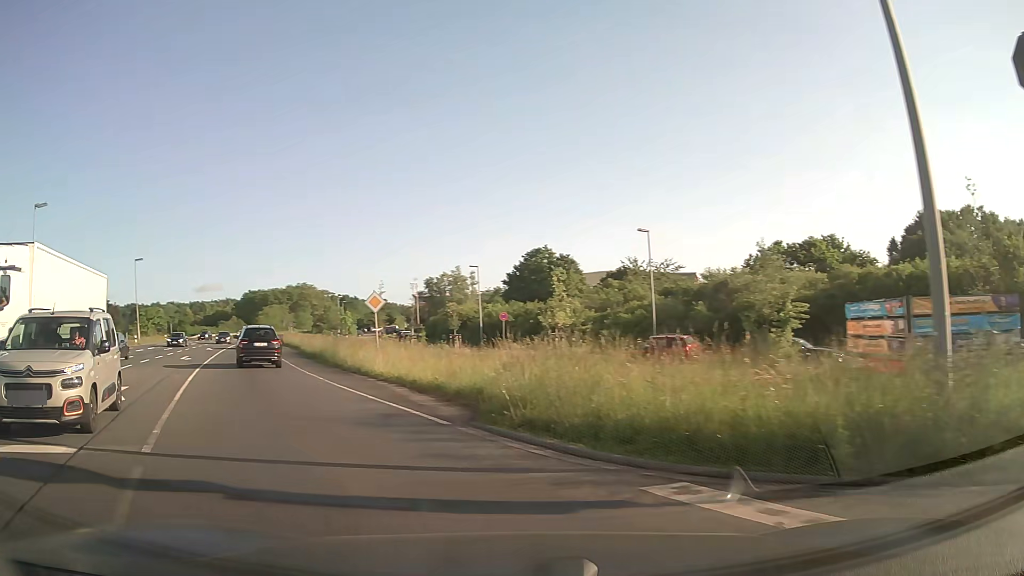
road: primary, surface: asphalt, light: Day
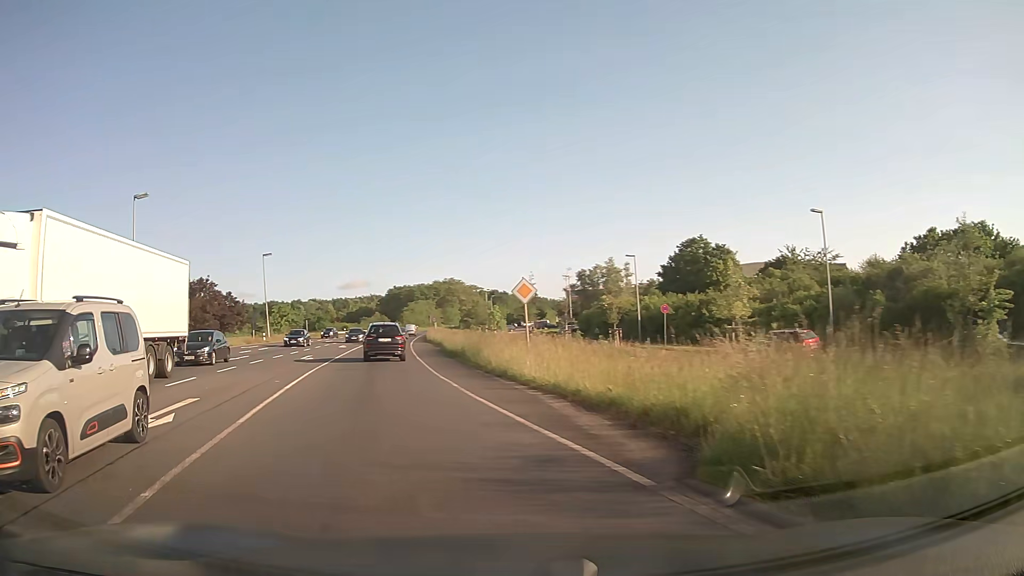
(-0.4, +4.3) m; -10°
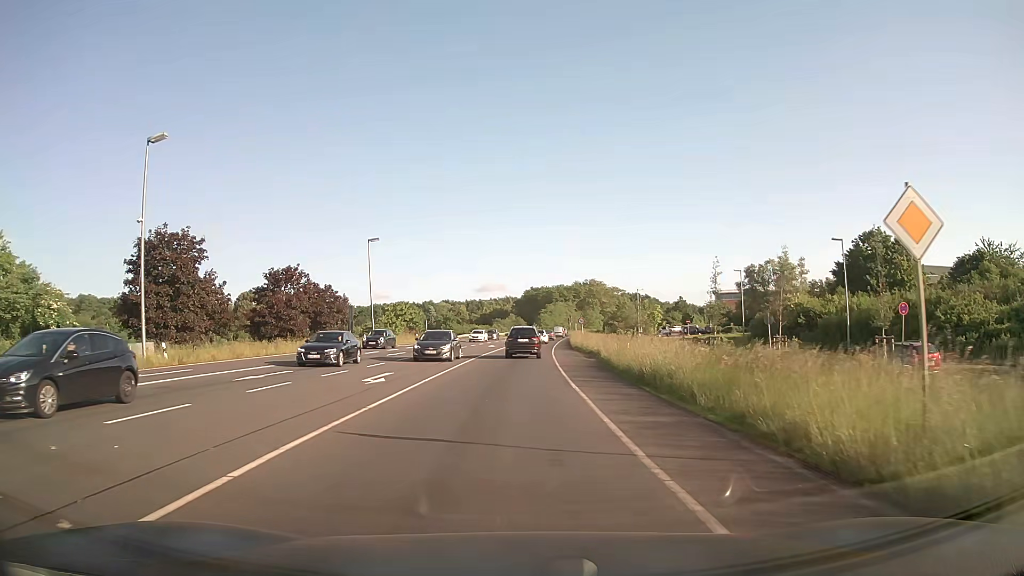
(-2.6, +14.7) m; -12°
